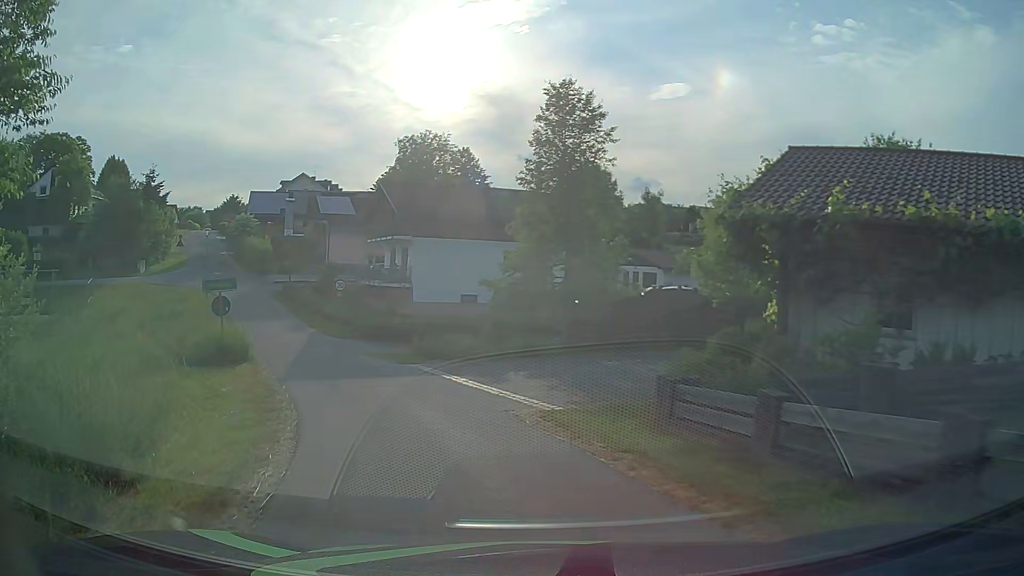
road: residential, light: Day
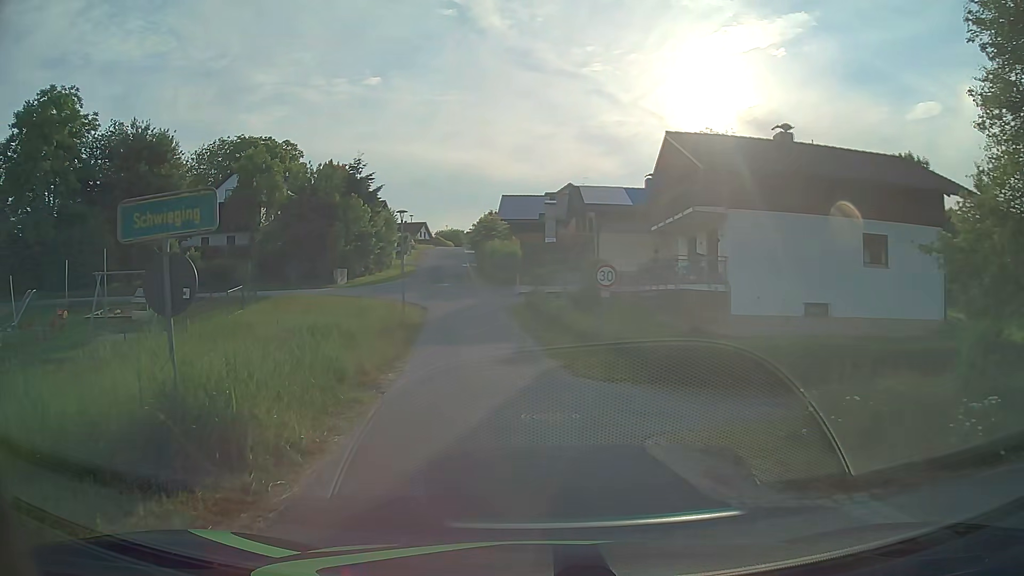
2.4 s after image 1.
(-3.3, +14.6) m; -24°
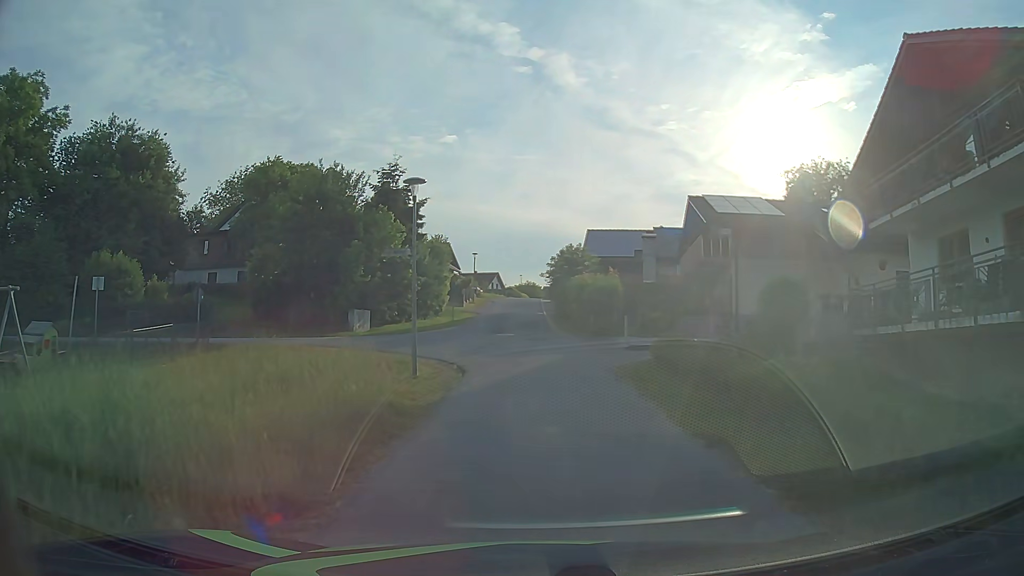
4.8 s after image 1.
(-1.2, +14.5) m; -7°
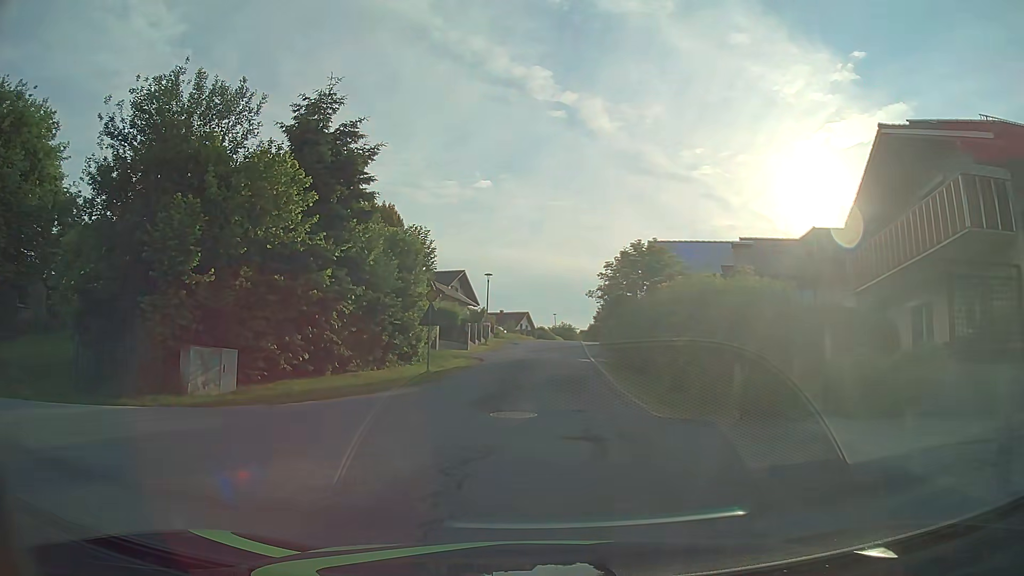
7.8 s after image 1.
(-0.2, +18.0) m; -3°
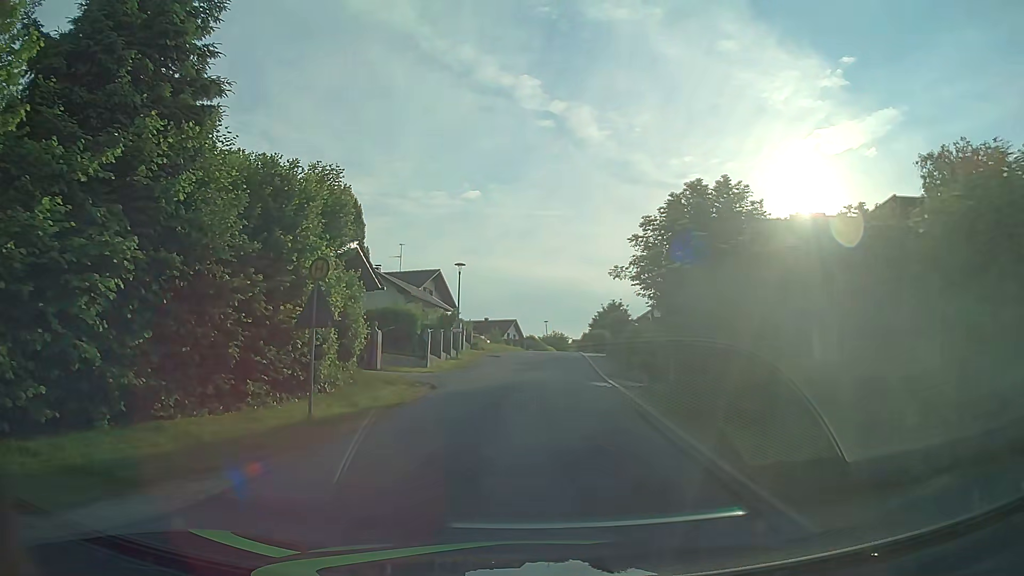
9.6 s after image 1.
(0.0, +10.7) m; +1°
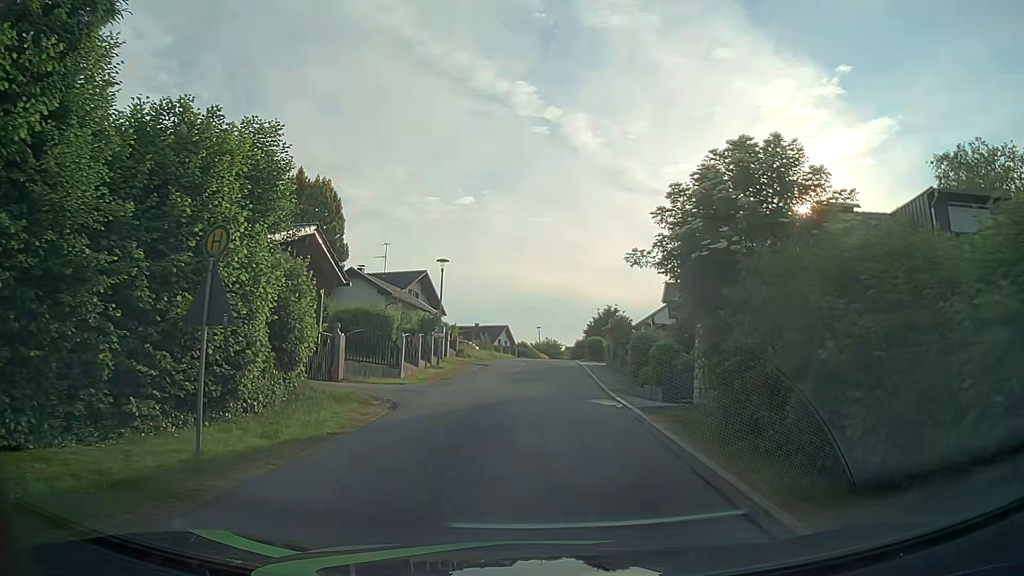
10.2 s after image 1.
(0.0, +3.6) m; 0°
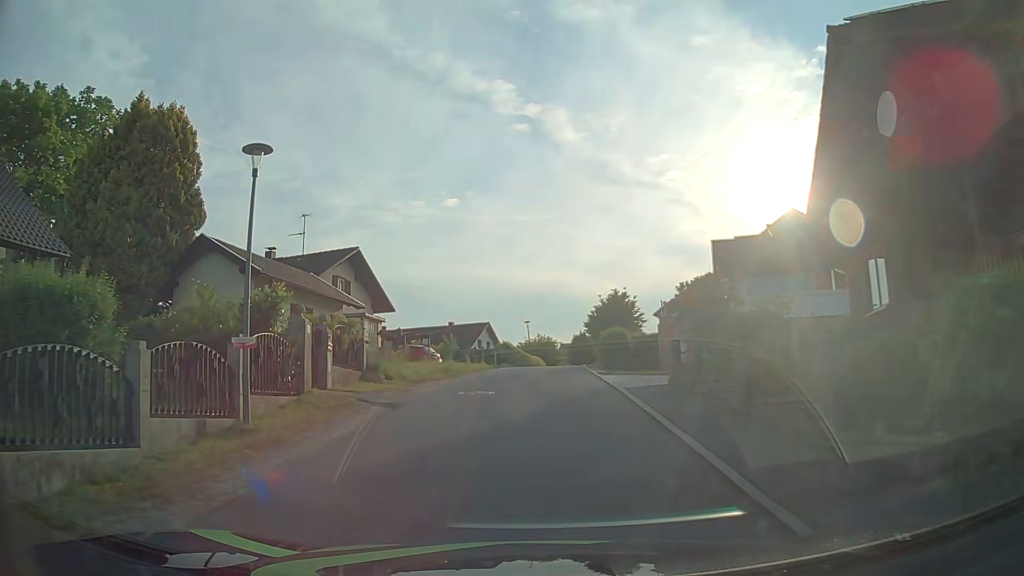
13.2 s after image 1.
(+0.4, +17.5) m; +1°
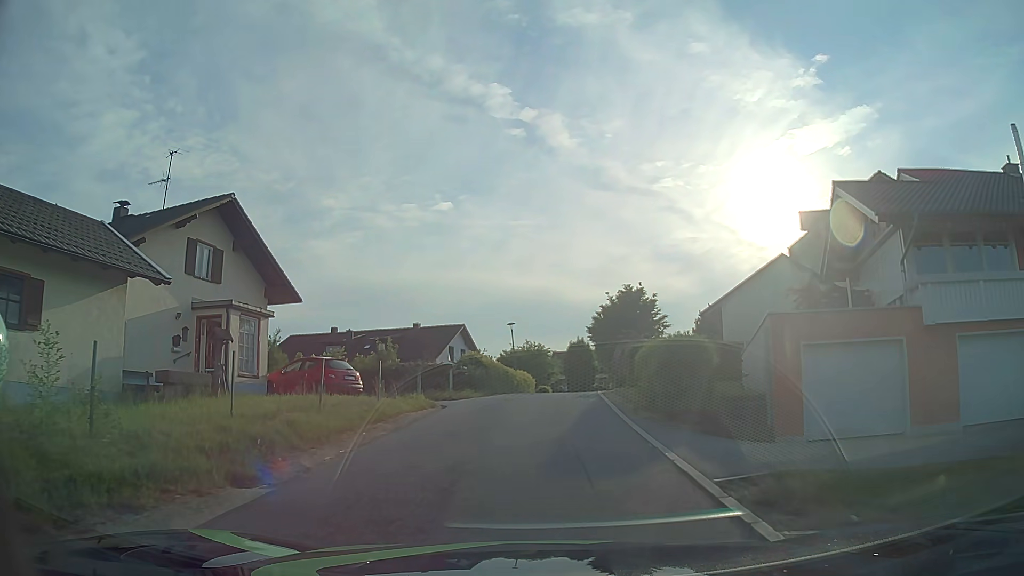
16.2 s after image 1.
(+0.1, +15.6) m; +1°
